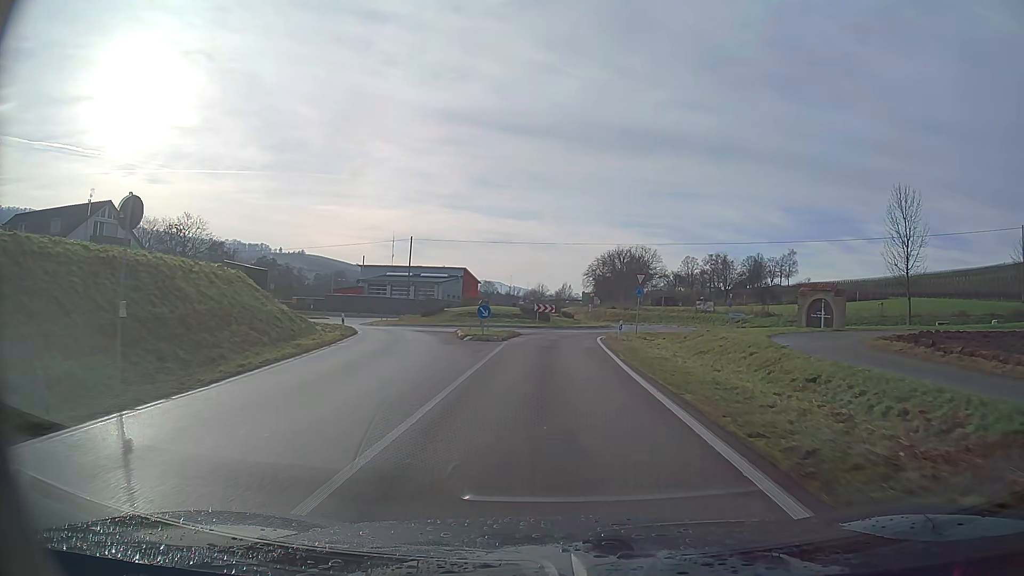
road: primary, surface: asphalt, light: Day
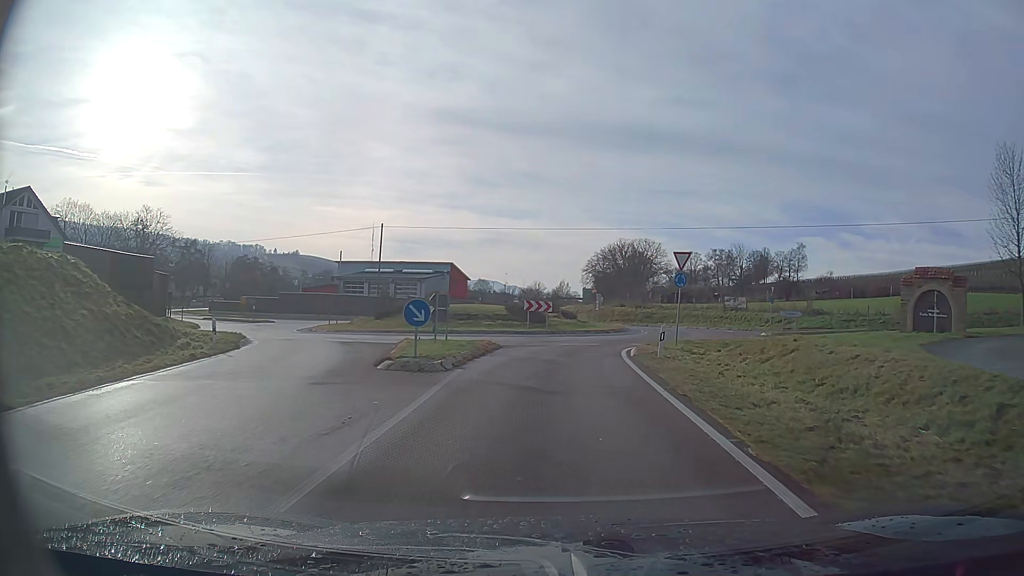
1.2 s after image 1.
(0.0, +12.8) m; 0°
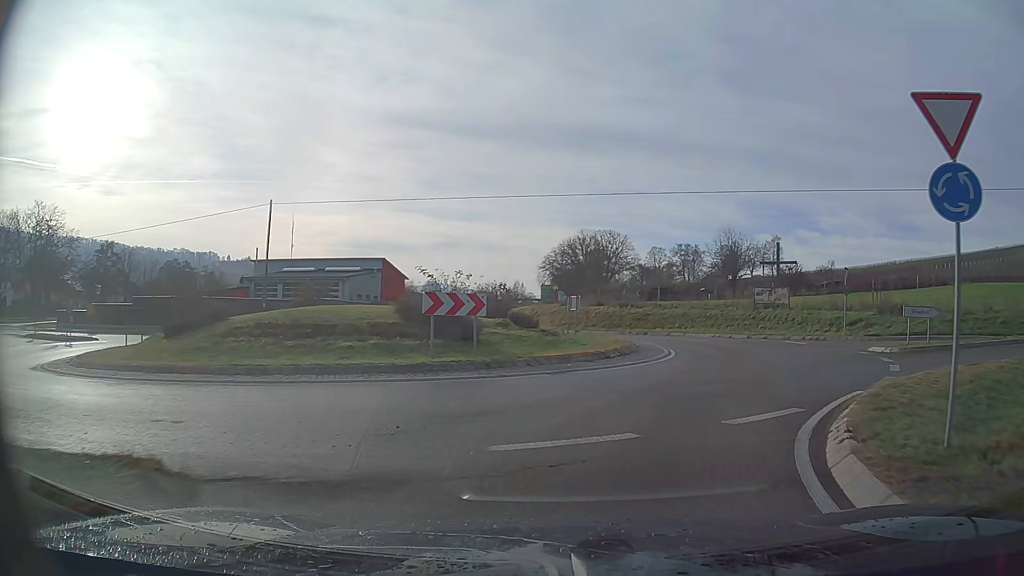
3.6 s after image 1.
(+0.5, +19.1) m; +7°
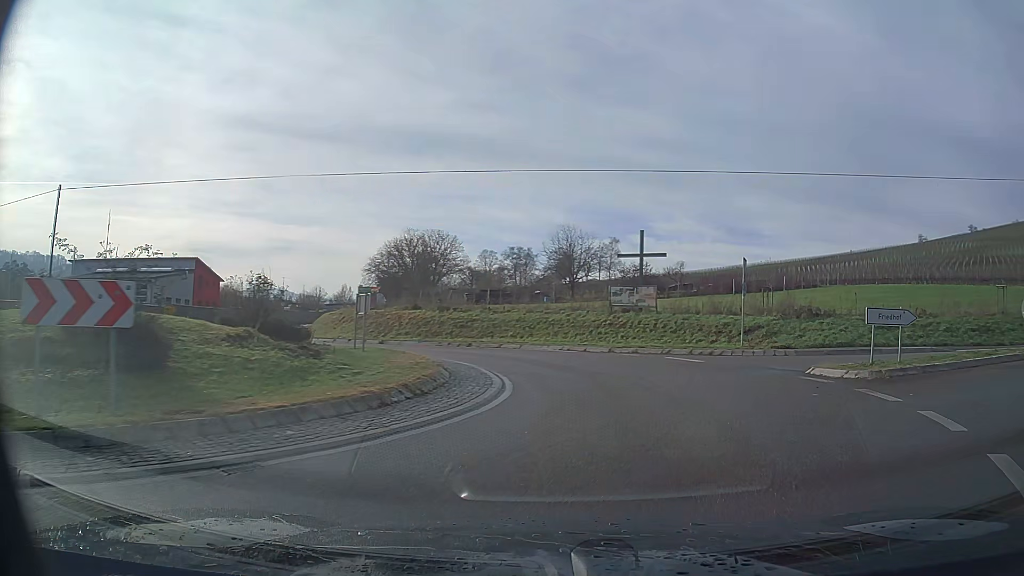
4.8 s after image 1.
(+1.0, +8.4) m; +12°
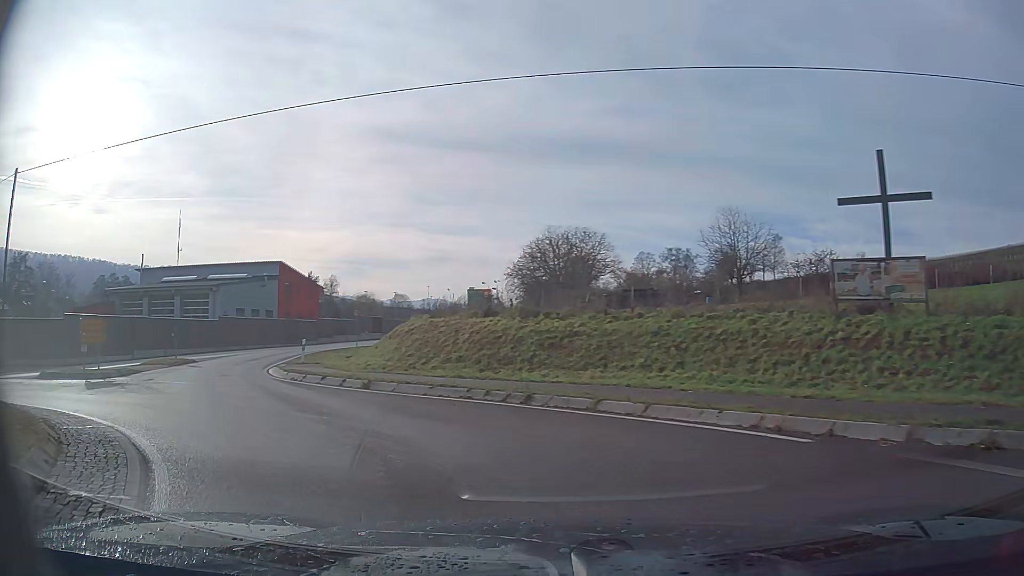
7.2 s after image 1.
(-1.3, +16.0) m; -22°
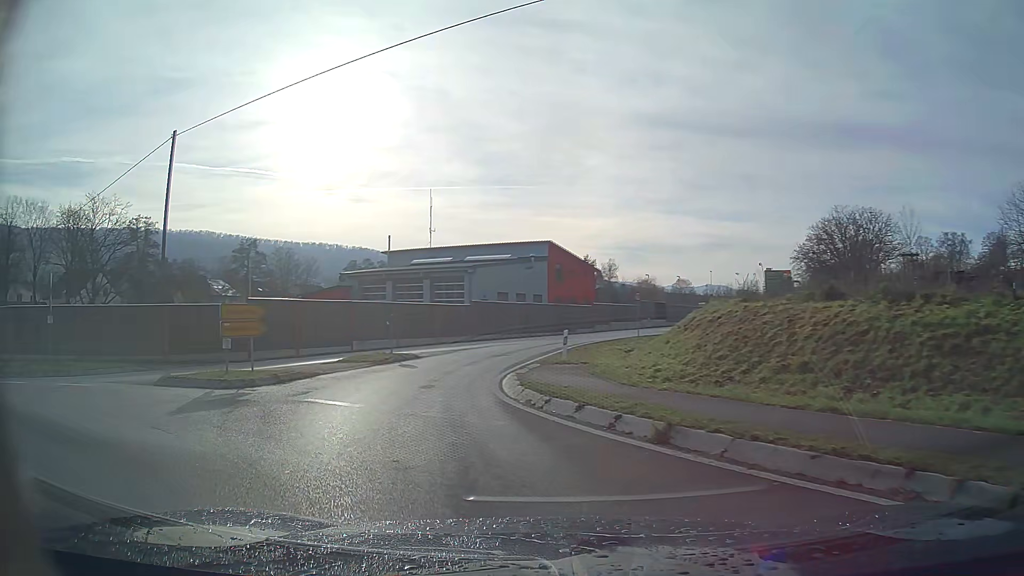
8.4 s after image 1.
(-1.5, +7.4) m; -22°
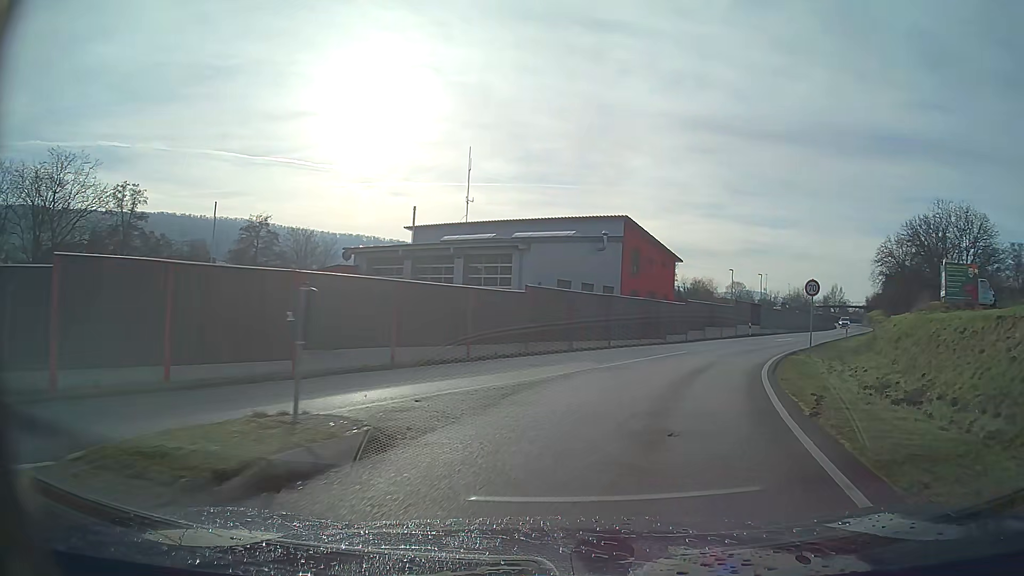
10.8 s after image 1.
(-0.8, +17.5) m; +6°
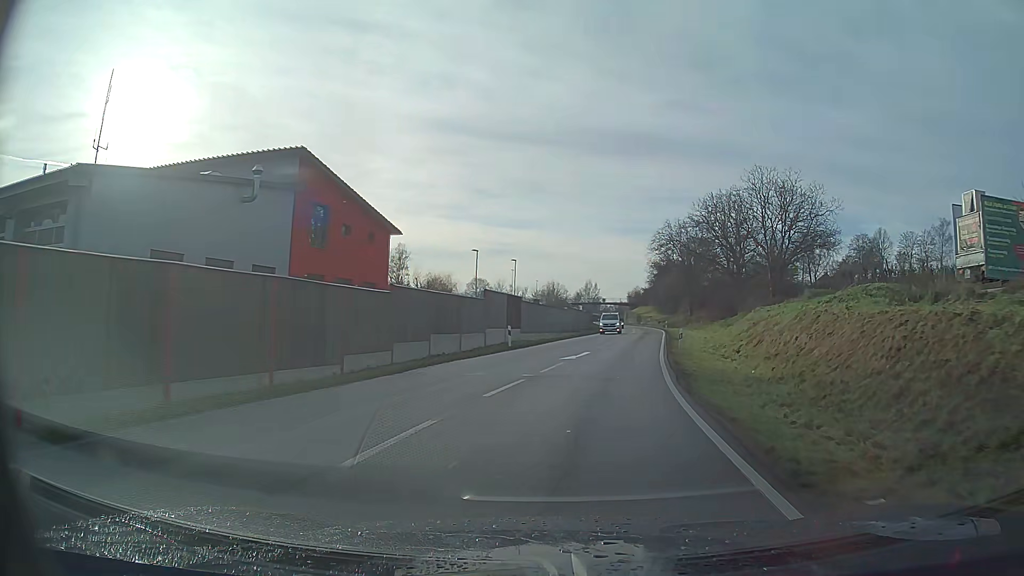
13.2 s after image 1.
(+4.5, +21.7) m; +20°
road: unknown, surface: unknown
(0, +10) (+1, +20) (+2, +30) (+4, +40) (+5, +50) (+6, +60) (+7, +70) (+8, +80) (+8, +90) (+9, +100) m
